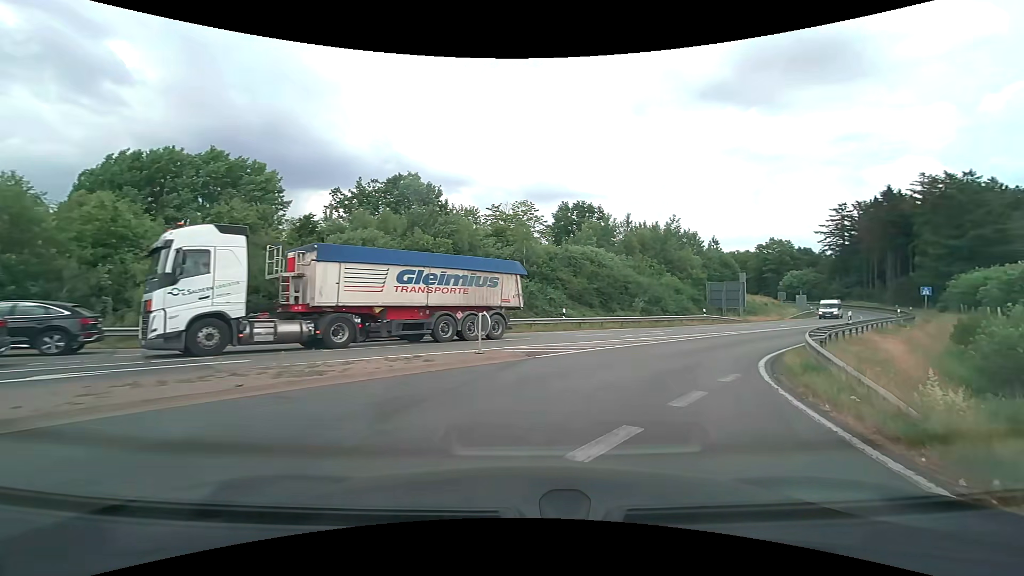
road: motorway_link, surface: asphalt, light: Day
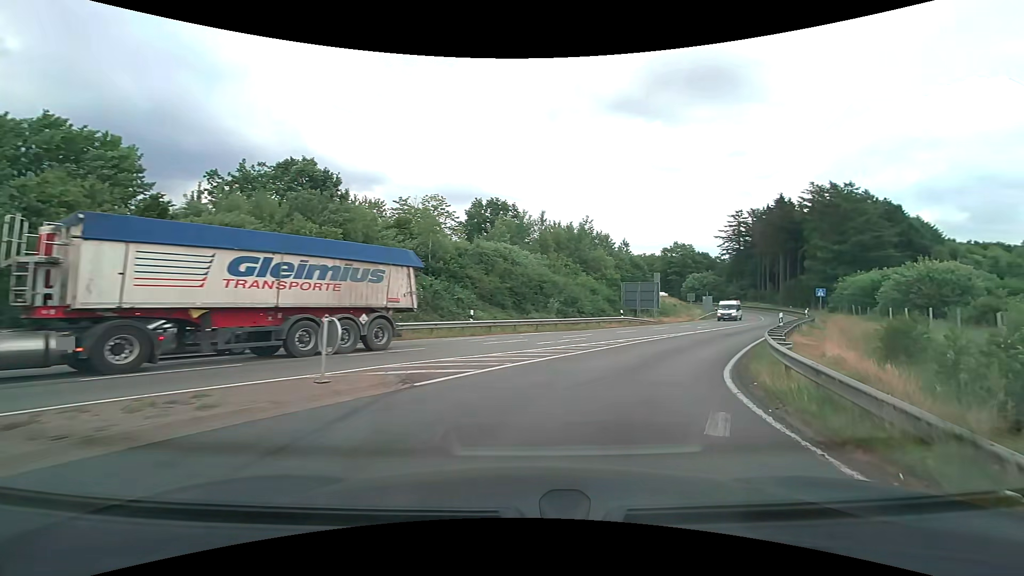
(+0.4, +4.6) m; +9°
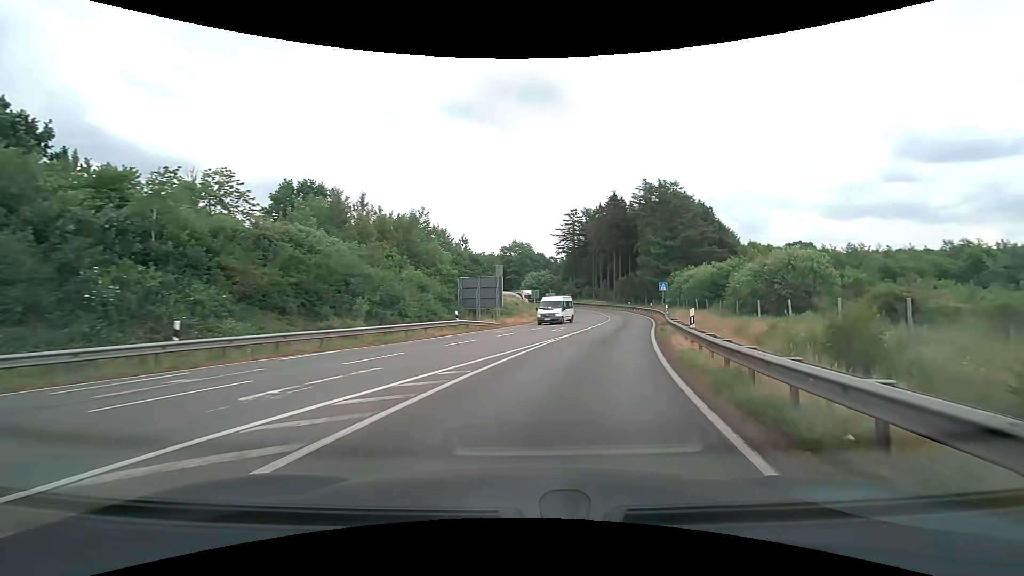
(+1.8, +10.7) m; +18°
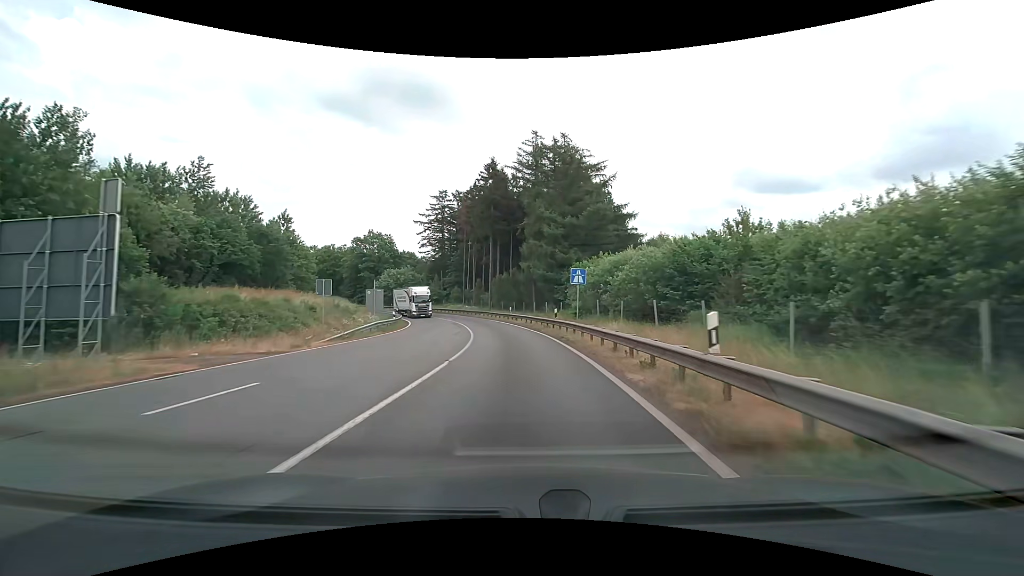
(+5.1, +28.8) m; +14°
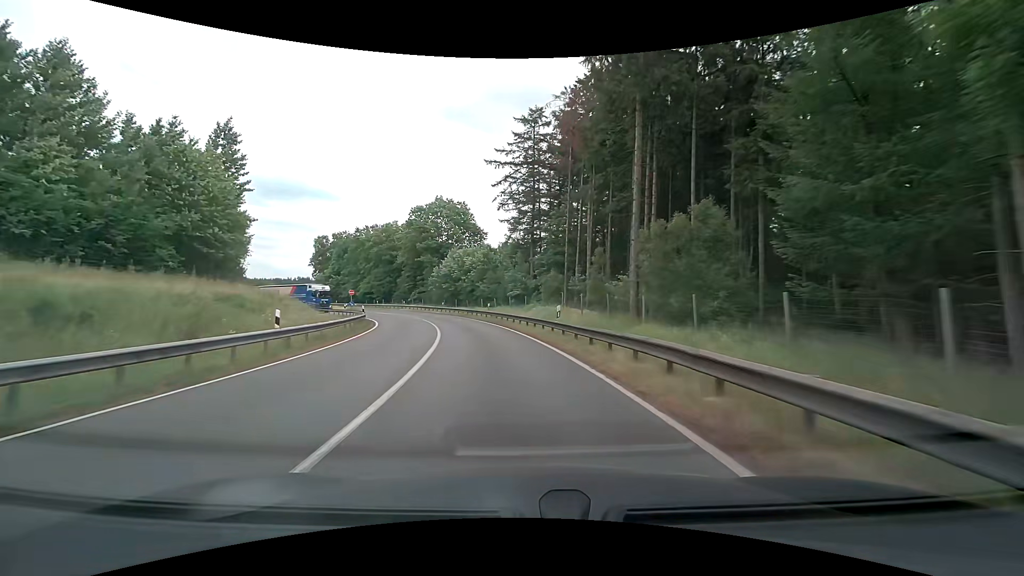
(-4.2, +47.9) m; -13°
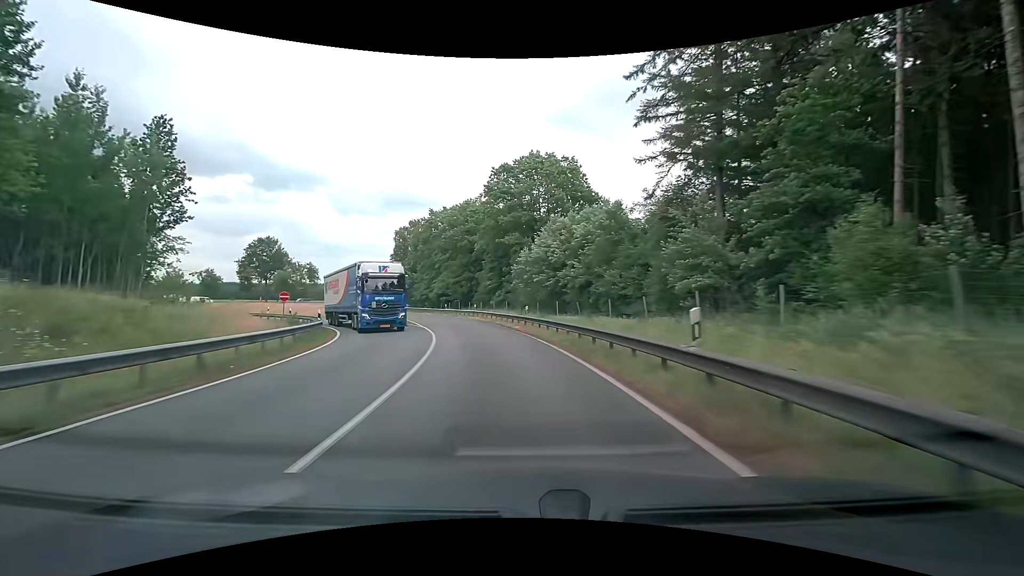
(-3.4, +31.0) m; -12°
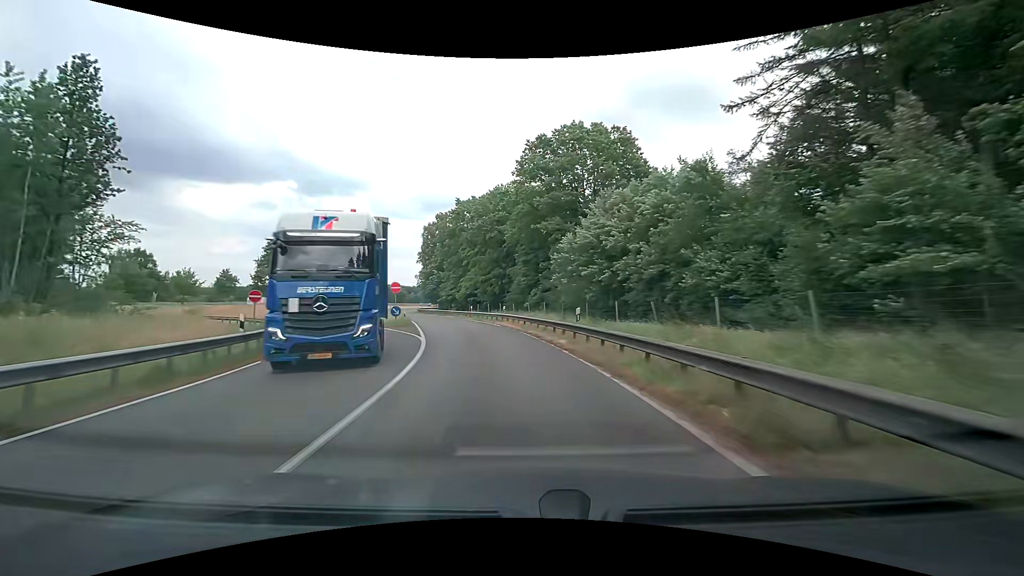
(-0.4, +10.5) m; -4°
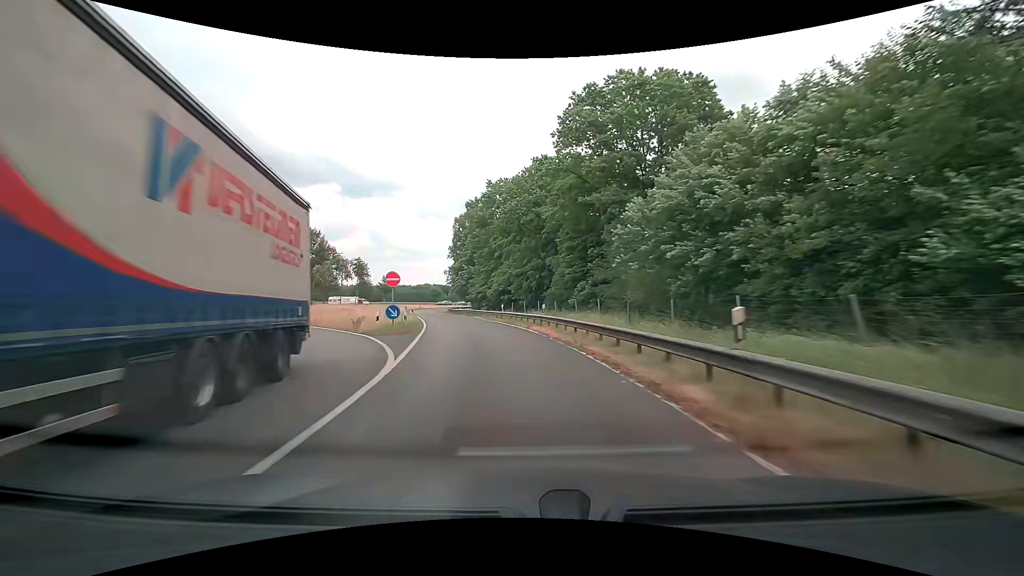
(-0.4, +10.5) m; -4°
(0, +10) (-1, +20) (-3, +30) (-5, +40) (-8, +49) (-11, +59) (-13, +69) (-16, +78) (-18, +88) (-19, +98) m
